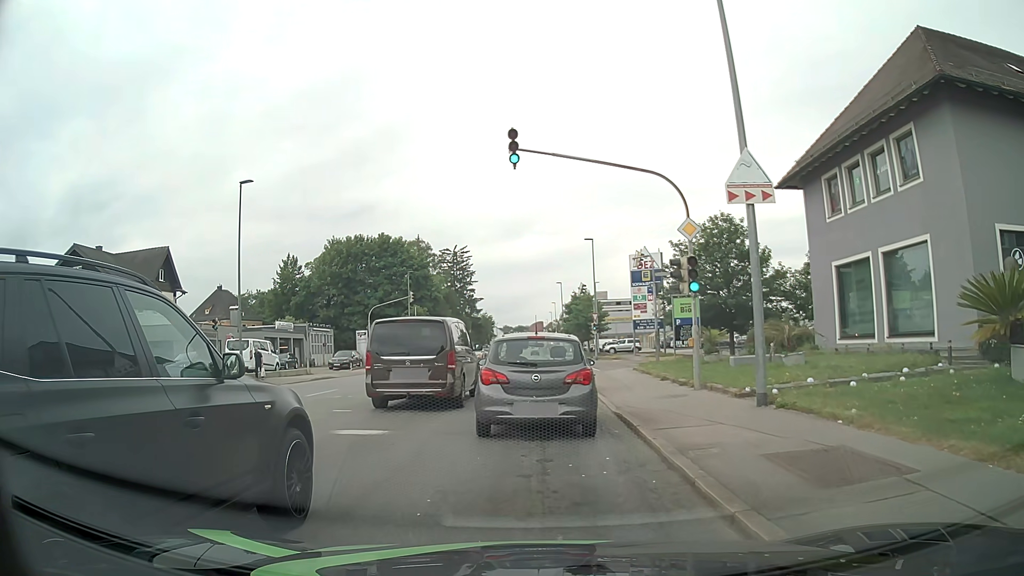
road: tertiary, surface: asphalt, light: Day
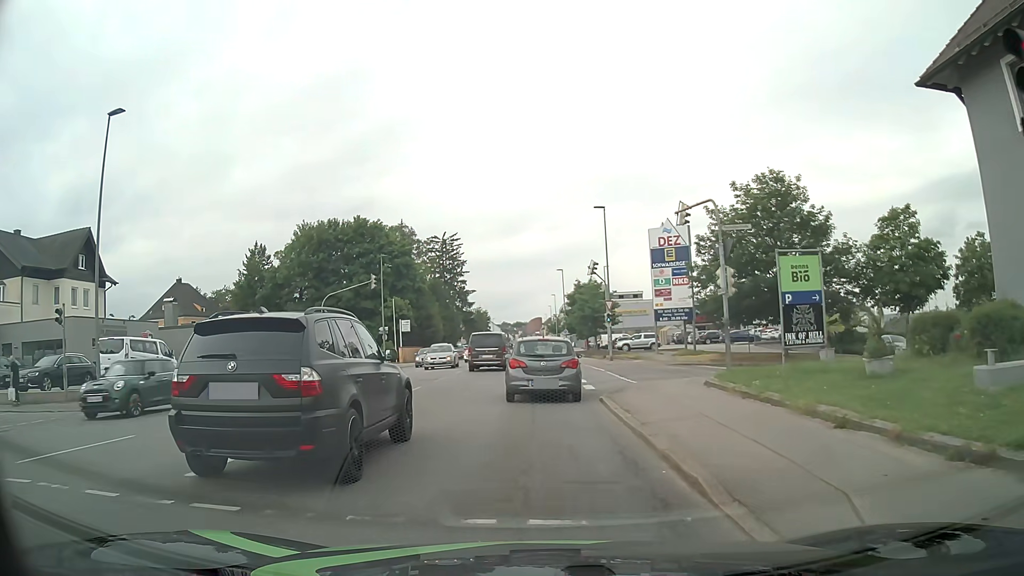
(-0.1, +12.7) m; 0°
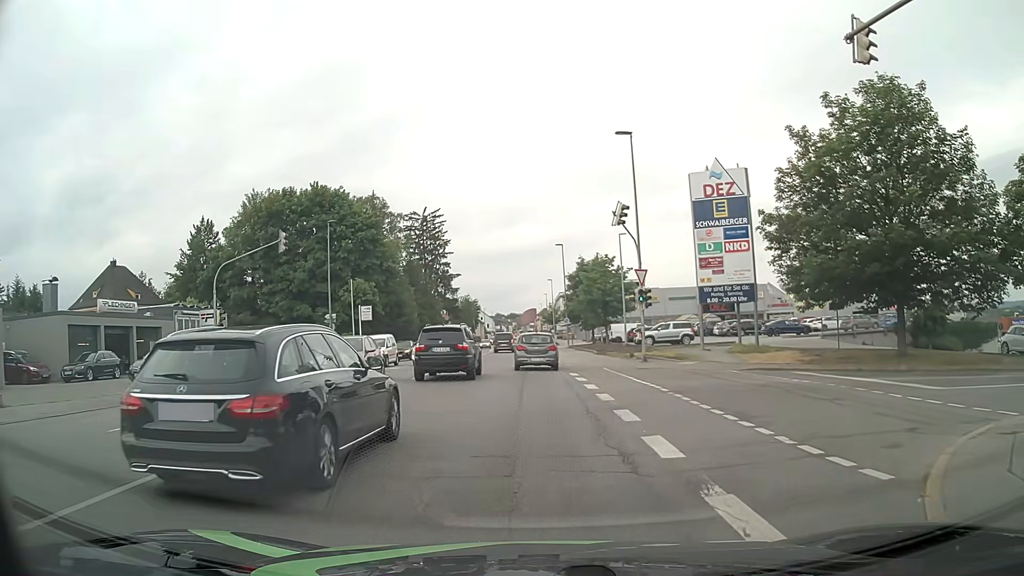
(0.0, +15.1) m; 0°
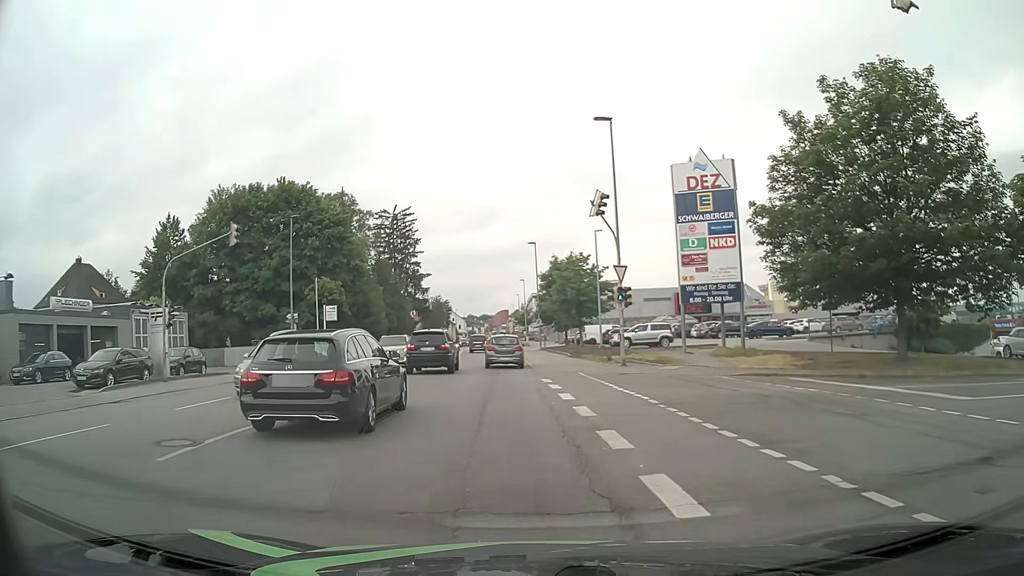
(0.0, +2.2) m; +2°
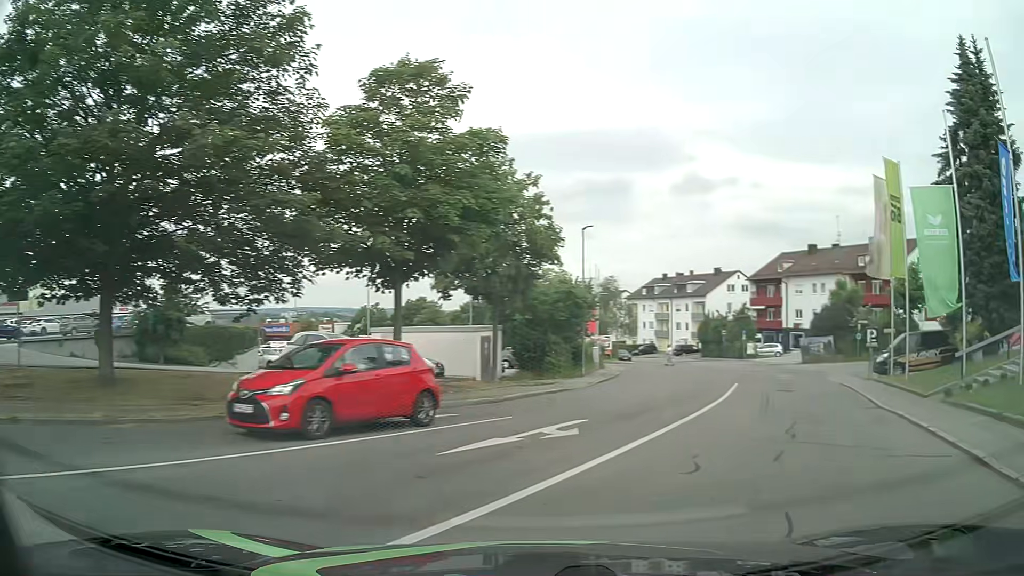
(+5.4, +9.3) m; +63°
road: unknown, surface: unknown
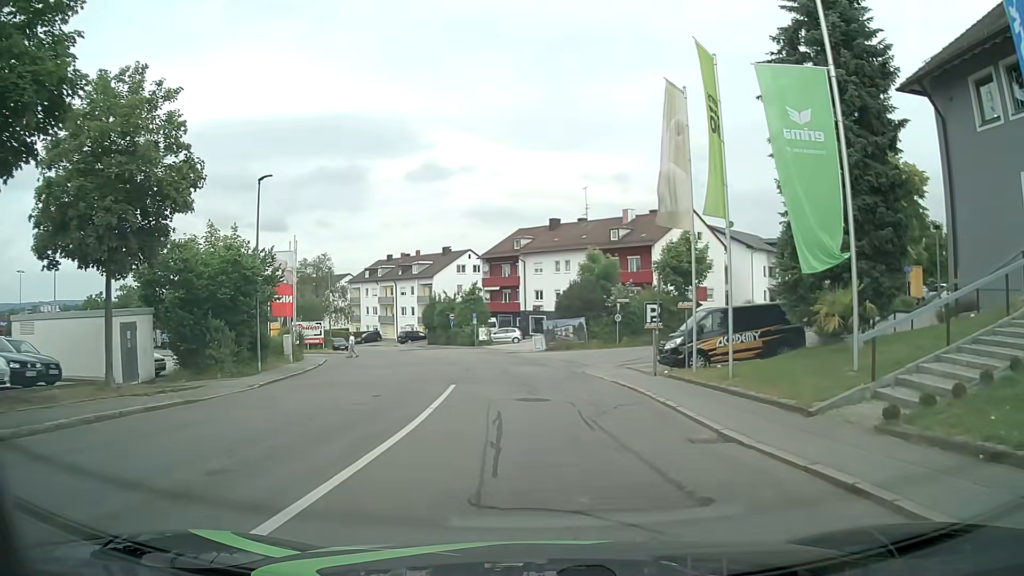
(+2.7, +8.7) m; +23°
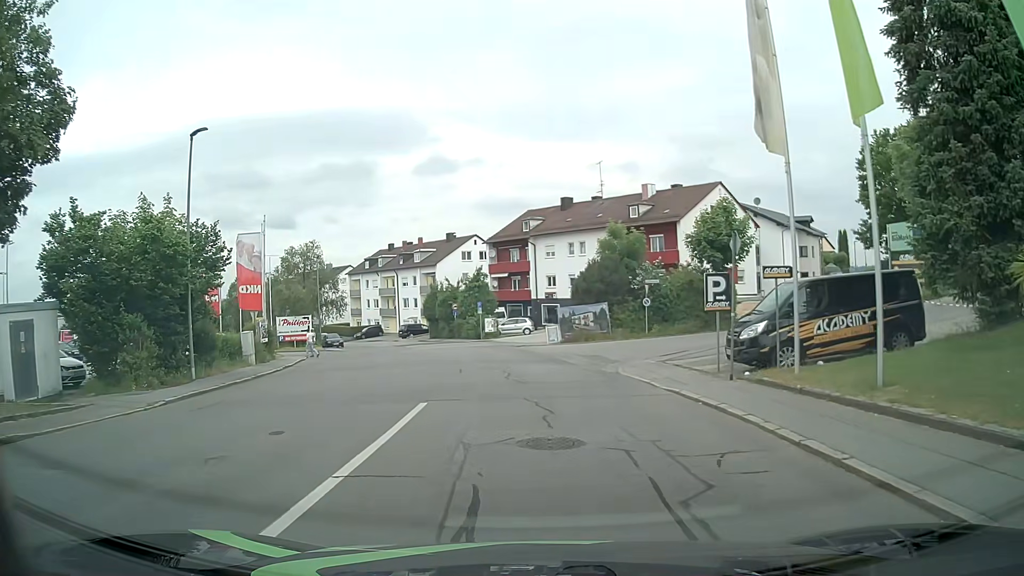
(0.0, +6.8) m; -1°
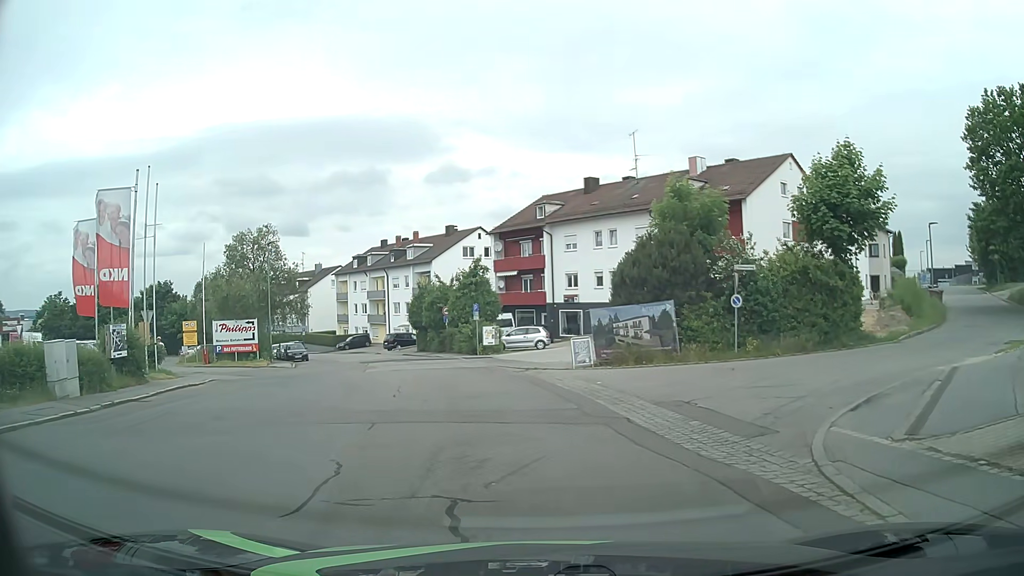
(-0.2, +13.9) m; -3°
